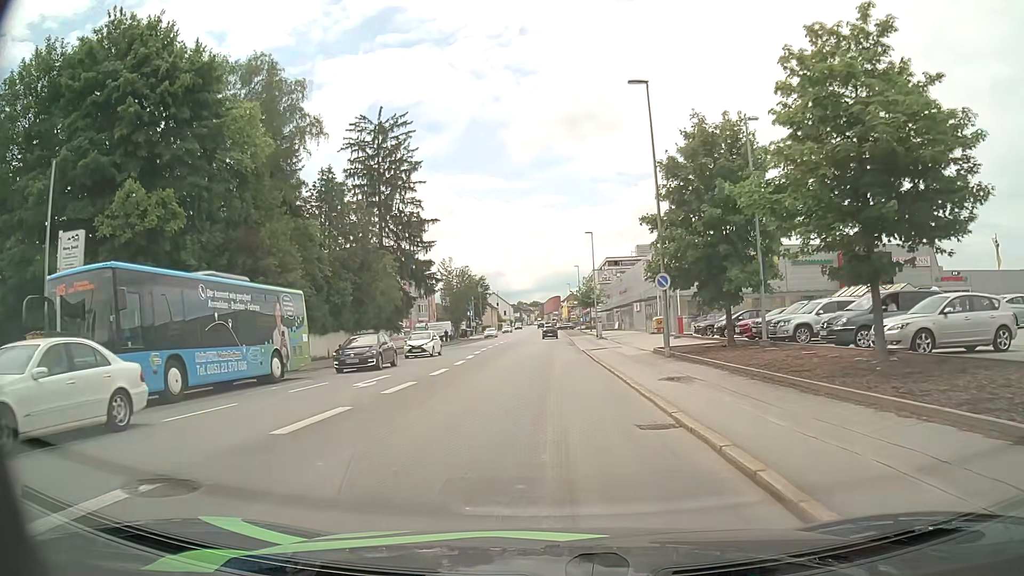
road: tertiary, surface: asphalt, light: Day
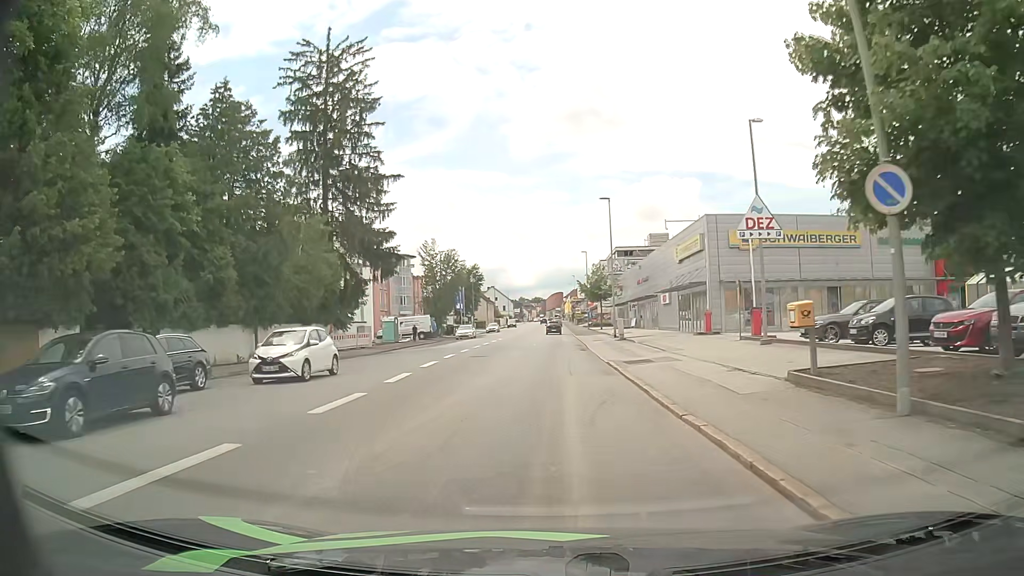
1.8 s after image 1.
(+0.2, +16.6) m; 0°
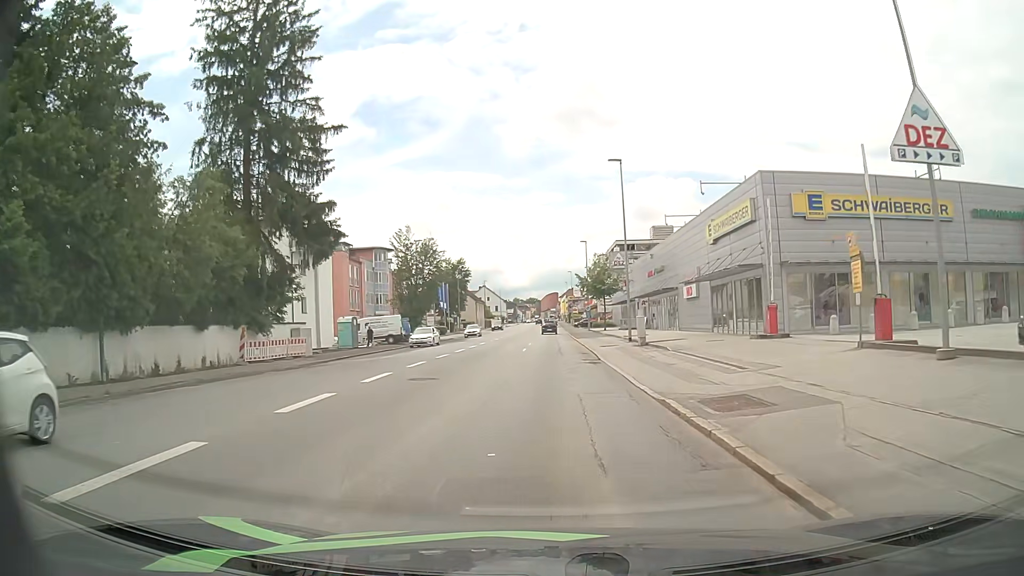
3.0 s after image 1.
(0.0, +12.0) m; +1°
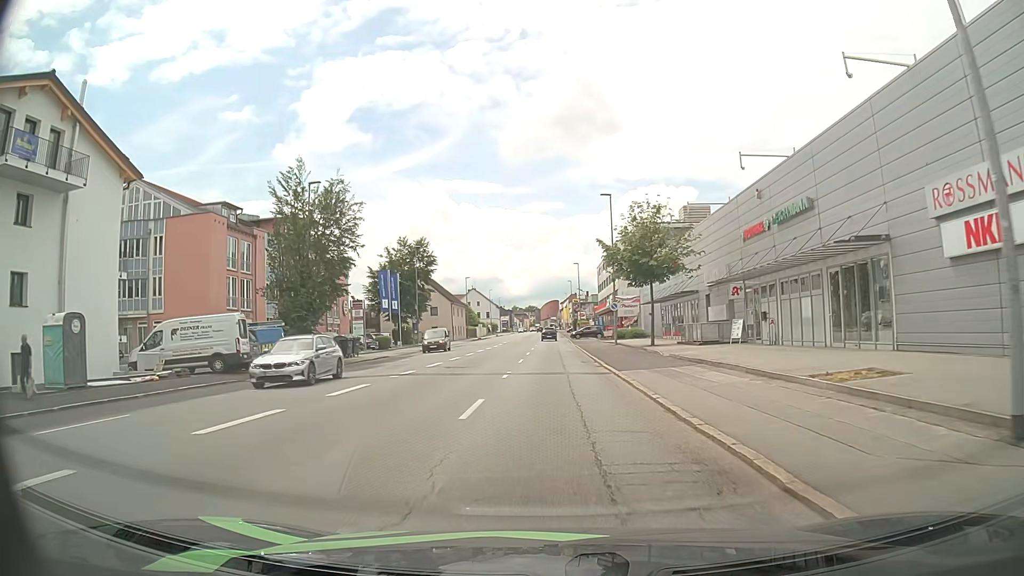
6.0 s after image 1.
(-0.4, +32.2) m; -1°
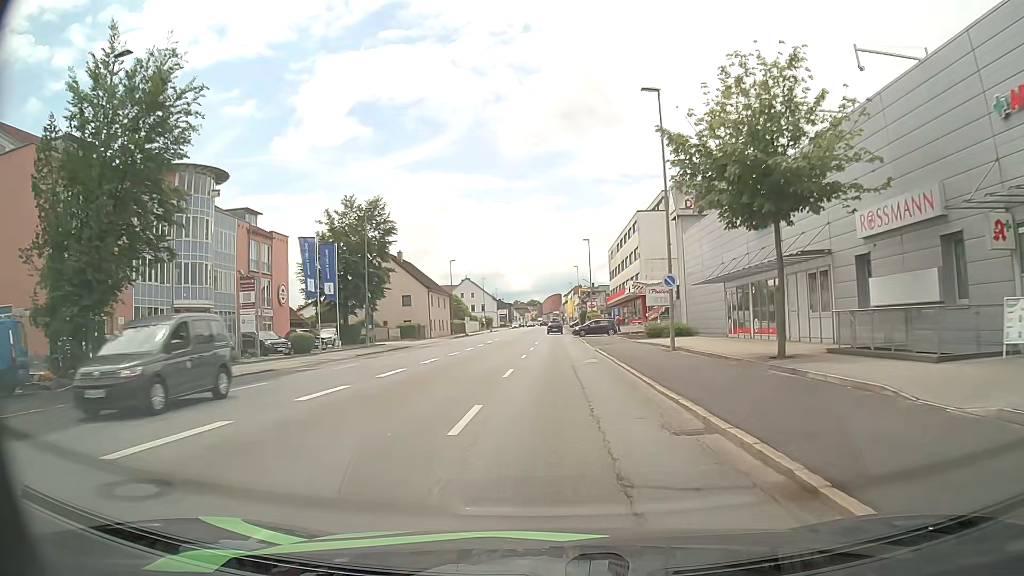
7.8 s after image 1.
(-0.2, +20.5) m; 0°
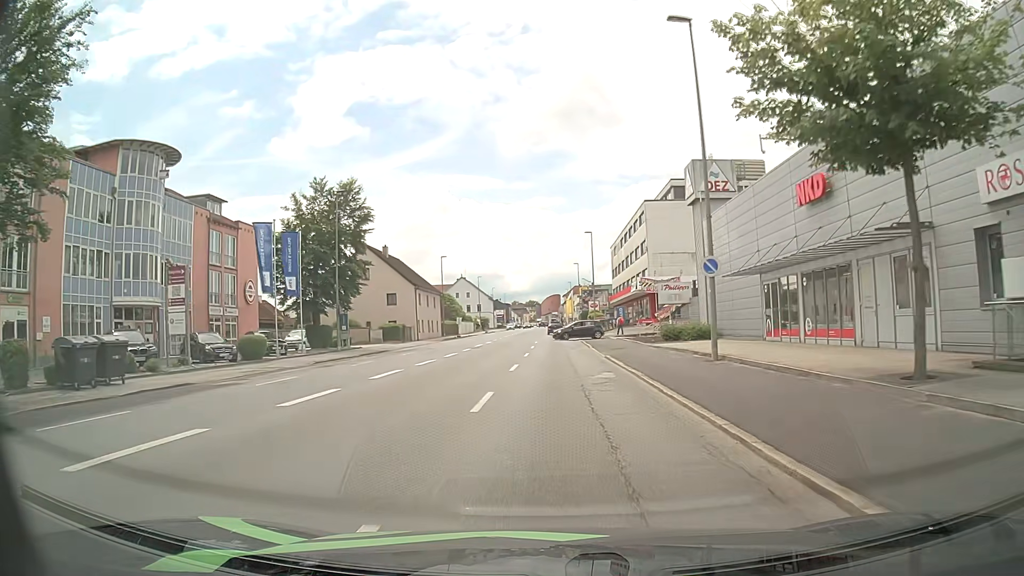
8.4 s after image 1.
(0.0, +6.8) m; 0°
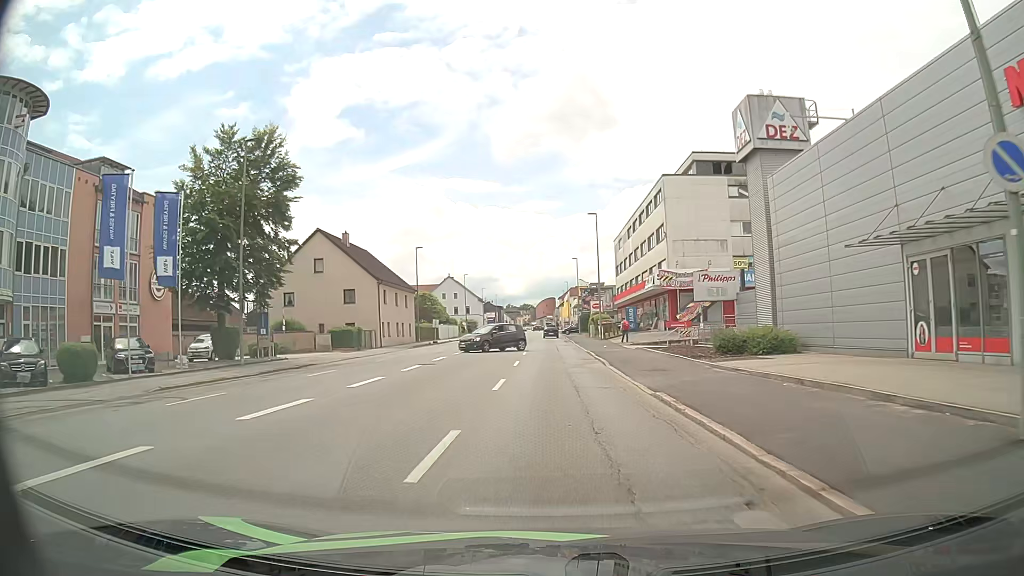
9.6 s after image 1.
(0.0, +13.6) m; +1°
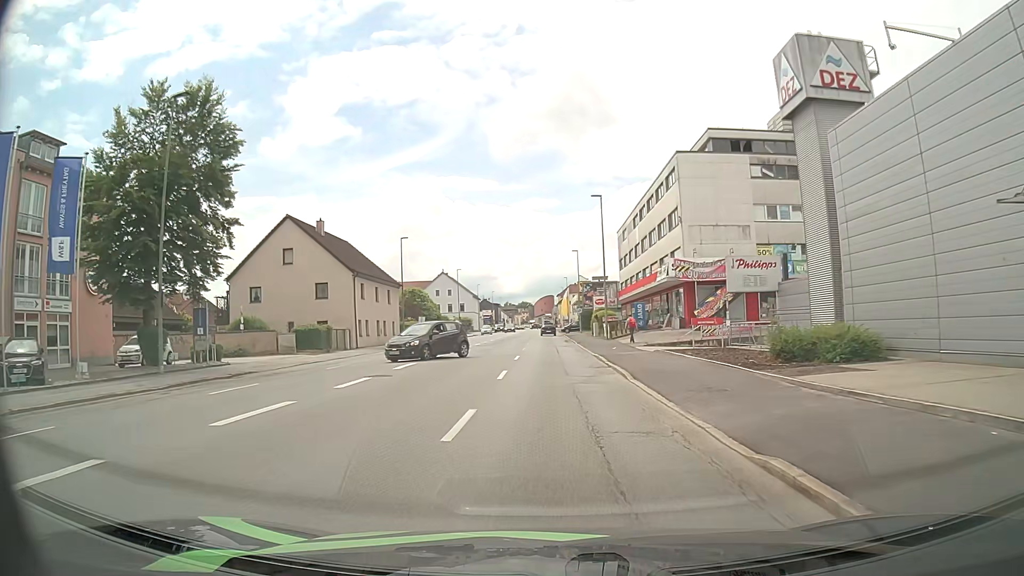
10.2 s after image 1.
(0.0, +6.9) m; 0°
(0, +10) (0, +20) (0, +30) (0, +40) (0, +50) (0, +60) (0, +70) (0, +80) (0, +90) (0, +100) m
